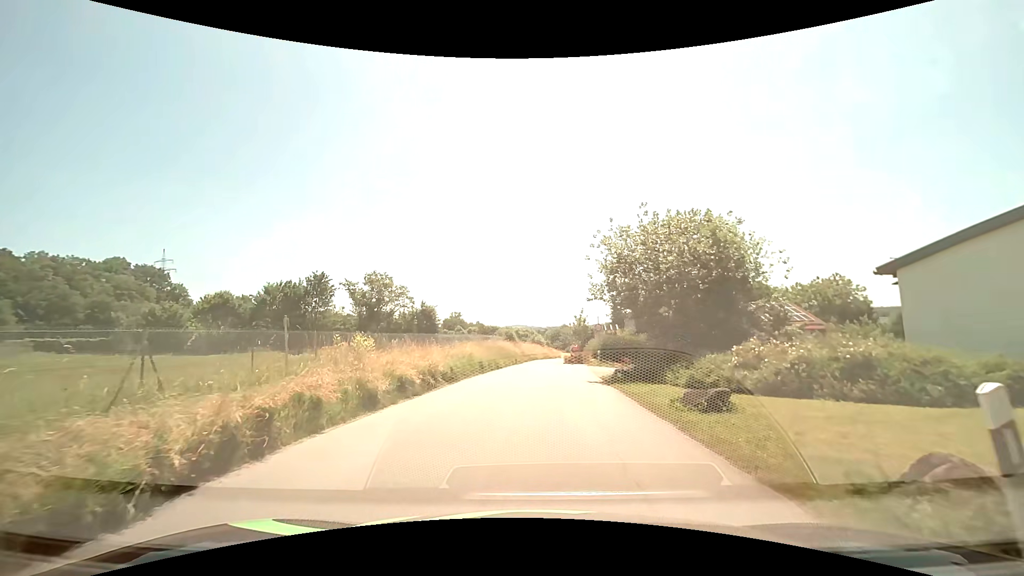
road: tertiary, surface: asphalt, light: Day
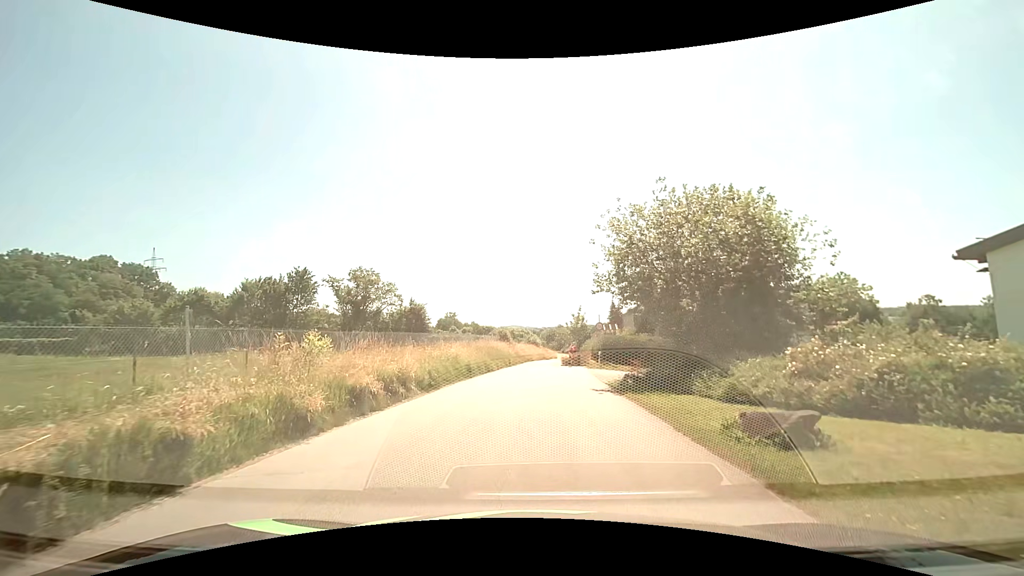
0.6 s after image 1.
(0.0, +3.2) m; +1°
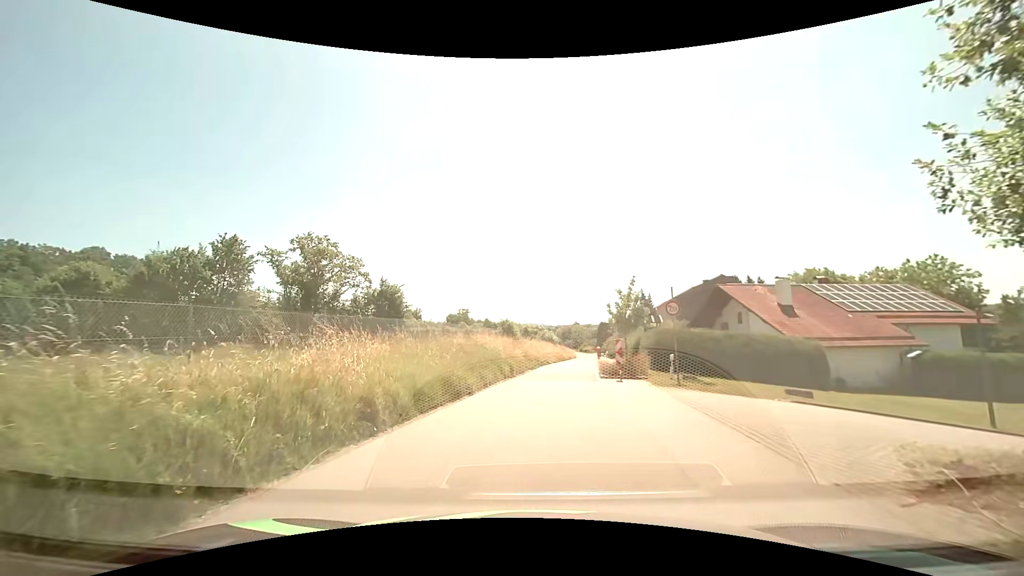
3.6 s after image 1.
(-0.1, +15.3) m; -2°
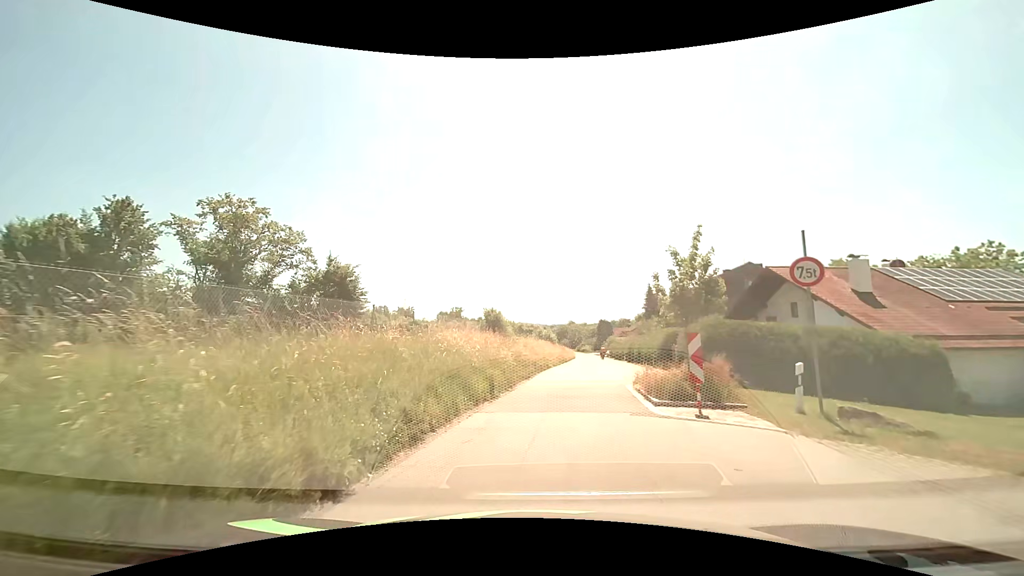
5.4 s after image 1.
(0.0, +9.6) m; +1°
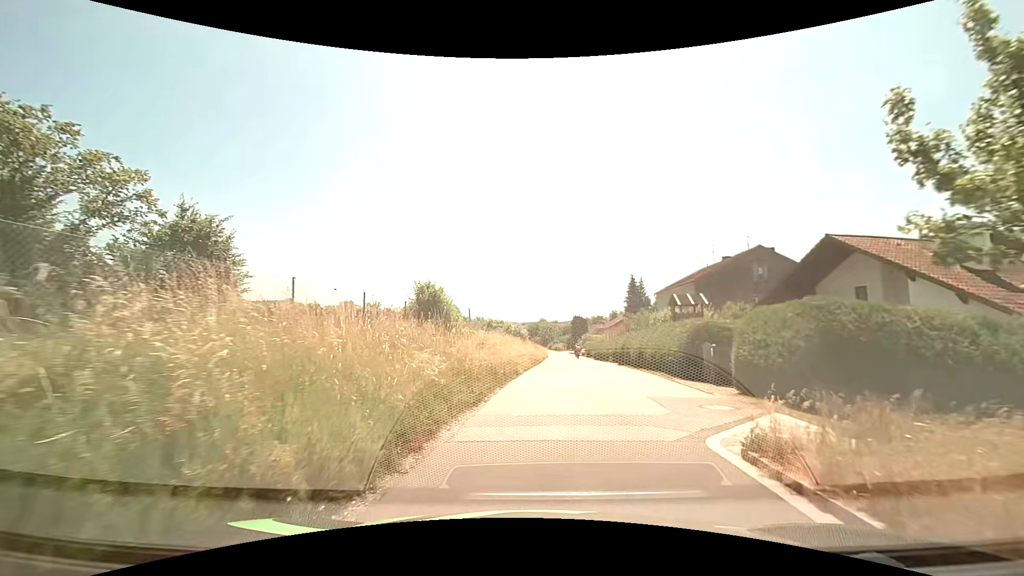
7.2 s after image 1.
(+0.3, +10.2) m; +3°
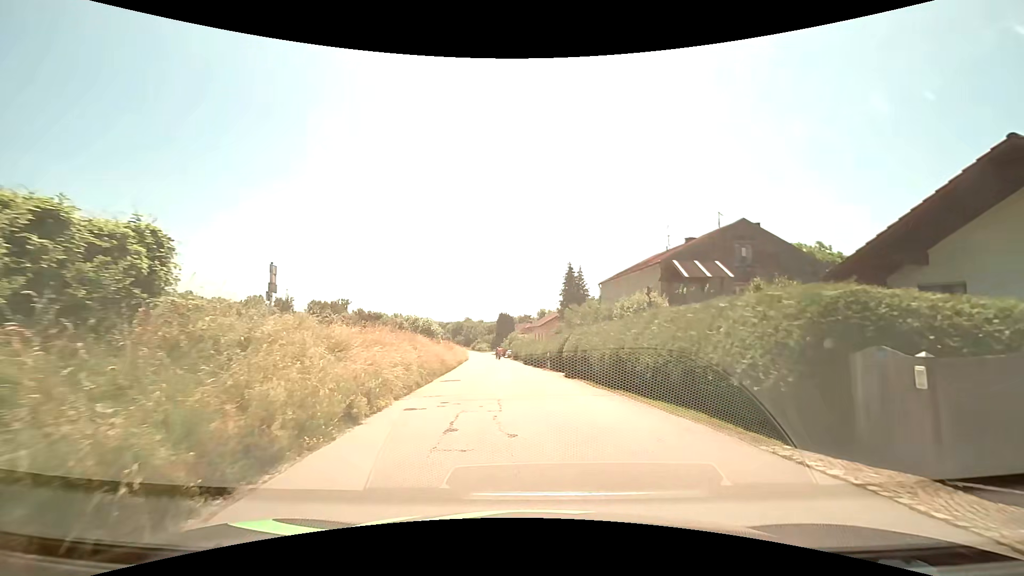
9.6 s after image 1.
(+0.9, +13.1) m; +10°
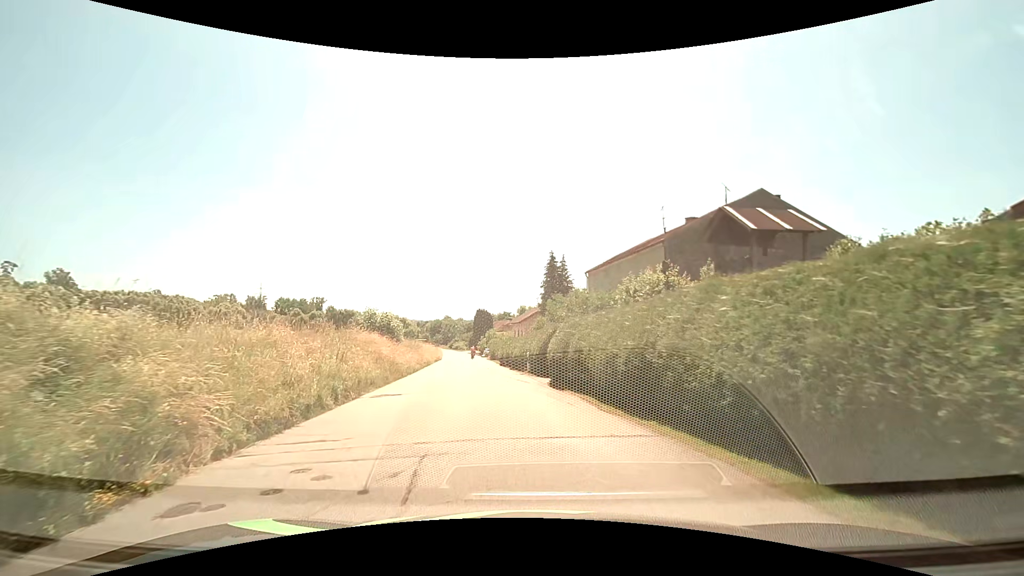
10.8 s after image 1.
(+0.2, +6.5) m; +2°
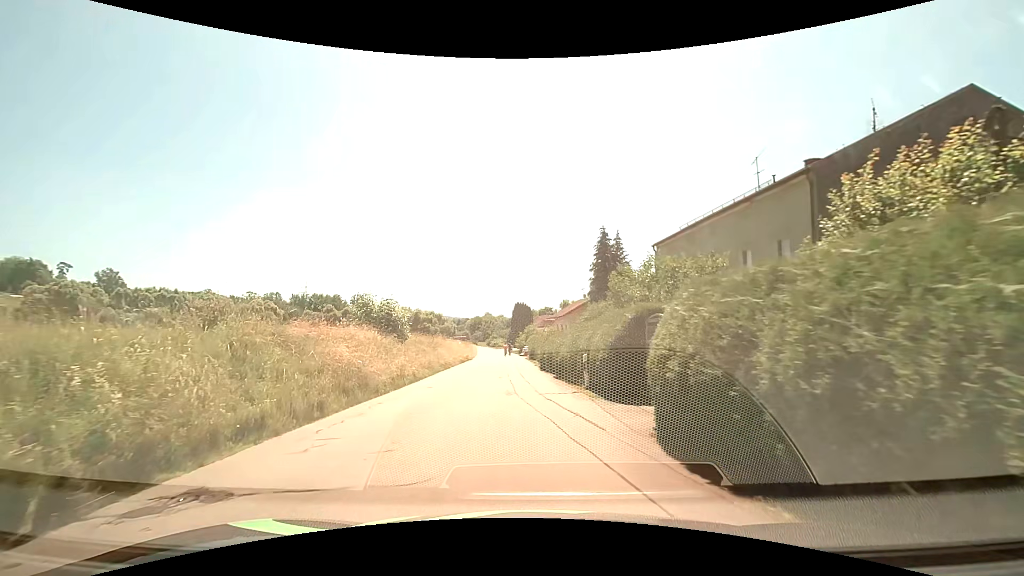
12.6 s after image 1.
(-0.5, +10.4) m; -6°
(0, +10) (0, +20) (-1, +30) (-1, +40) (-1, +50) (-2, +60) (-3, +70) (-3, +80) (-4, +90) (-6, +100) m
